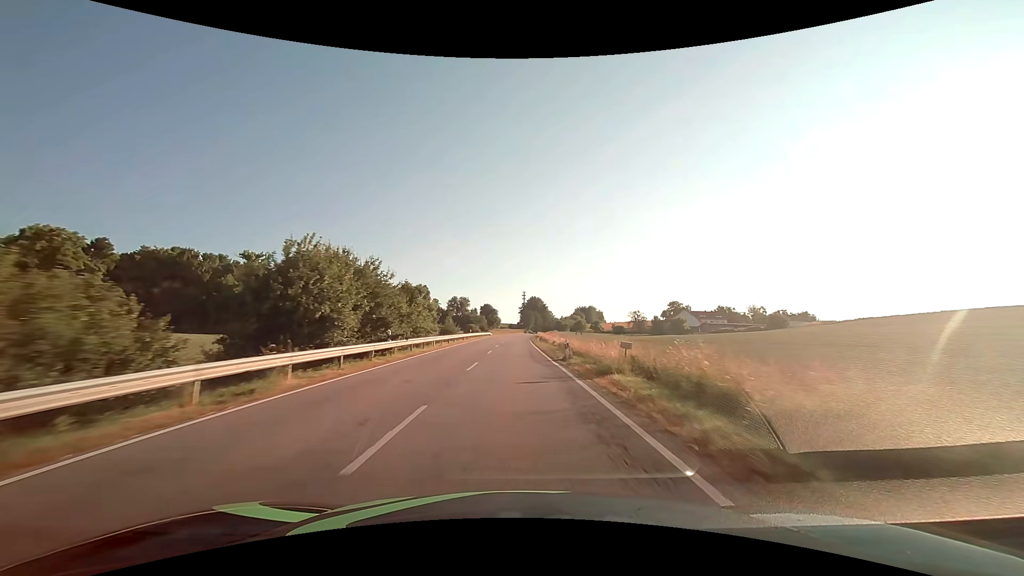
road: secondary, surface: asphalt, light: Day
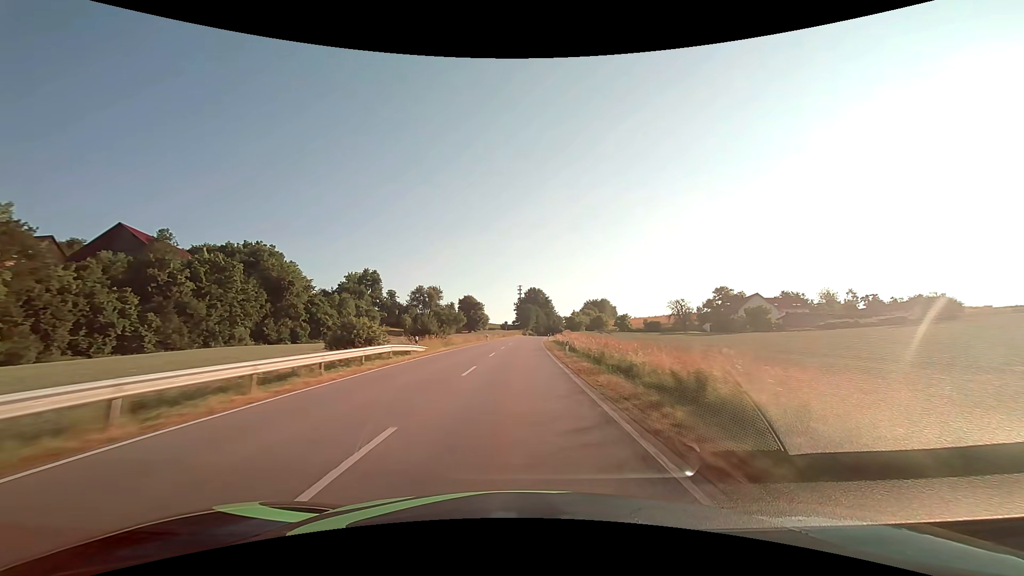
(+0.1, +74.5) m; 0°
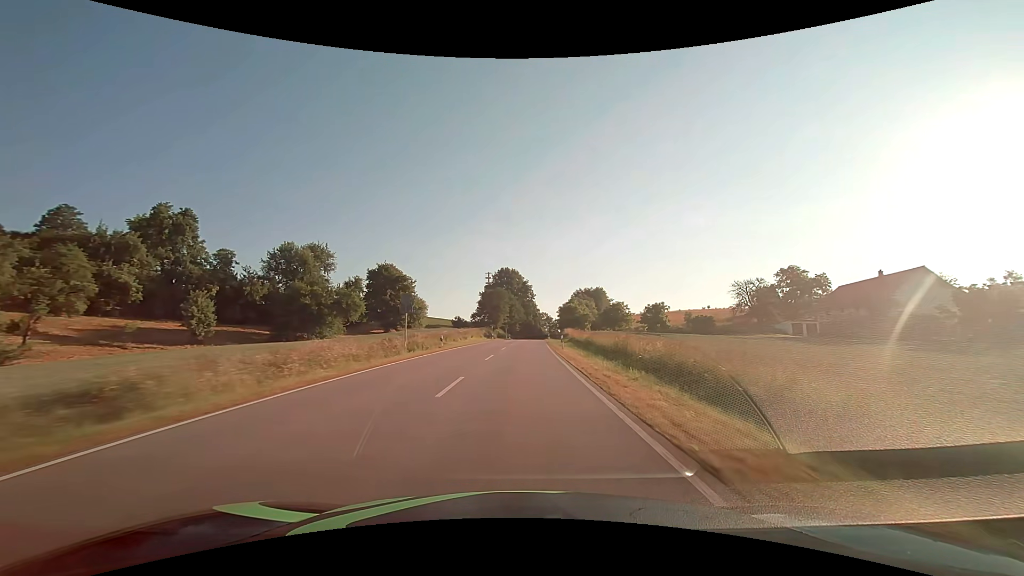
(+2.1, +77.2) m; +3°
(0, +10) (0, +20) (0, +30) (+1, +40) (+1, +50) (+1, +60) (+2, +70) (+2, +80) (+3, +90) (+3, +100) m
